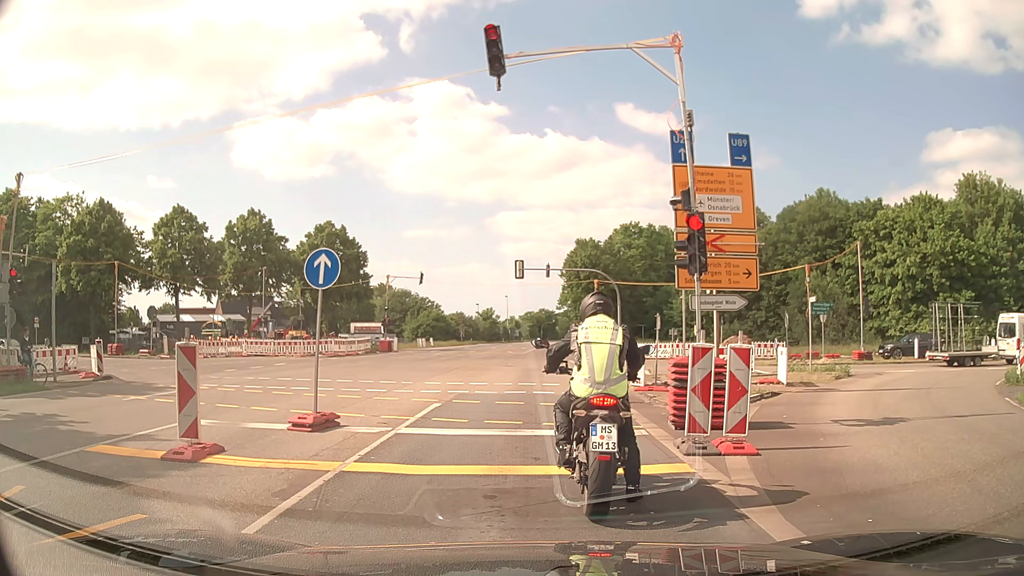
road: primary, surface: asphalt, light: Day
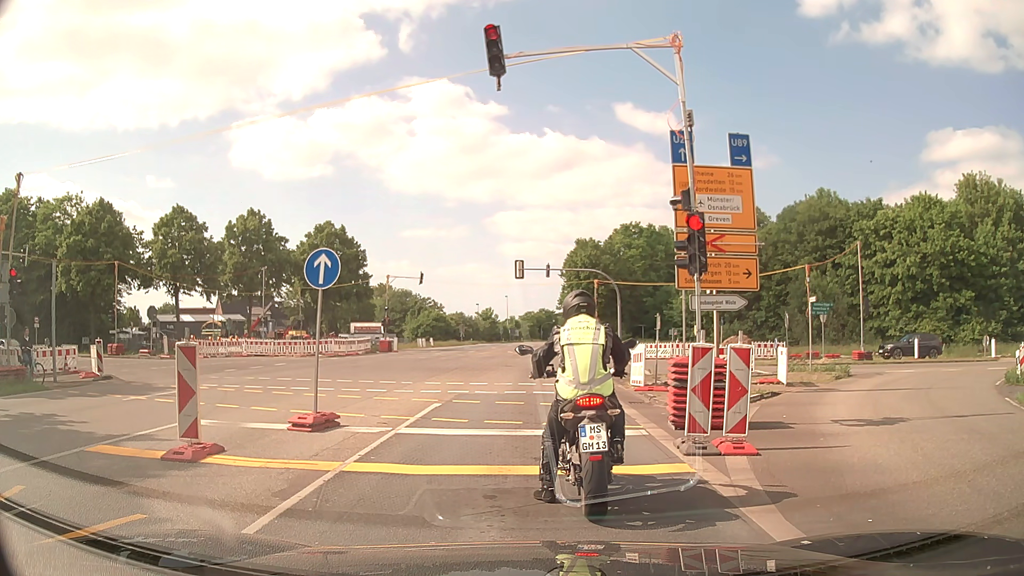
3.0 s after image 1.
(0.0, 0.0) m; 0°
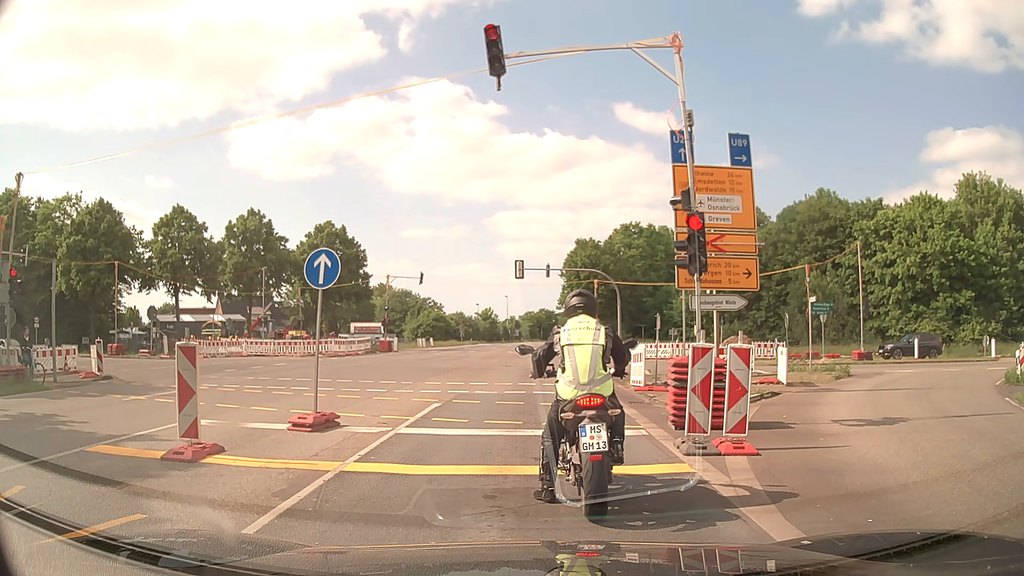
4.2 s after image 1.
(0.0, 0.0) m; 0°
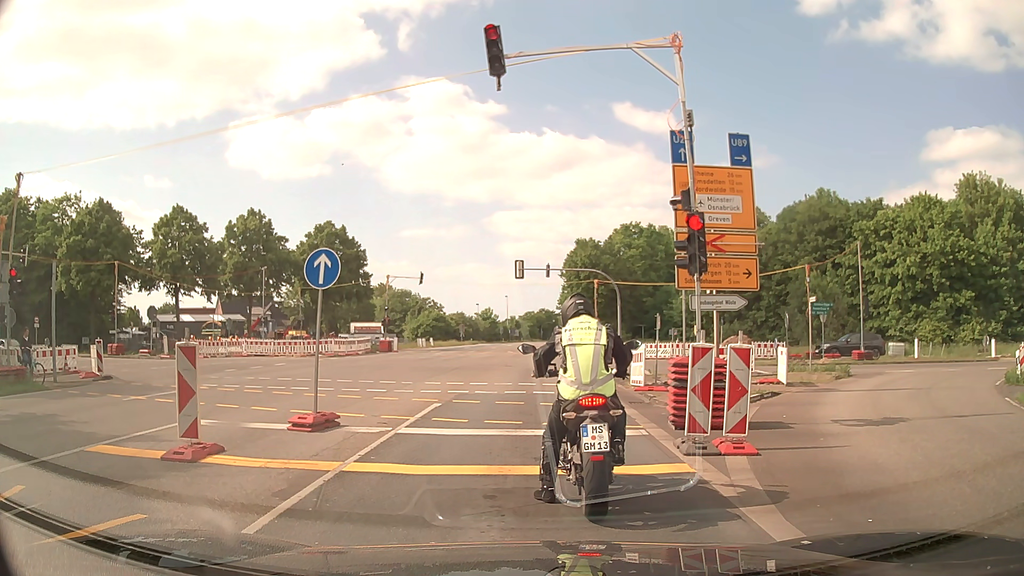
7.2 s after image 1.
(0.0, 0.0) m; 0°
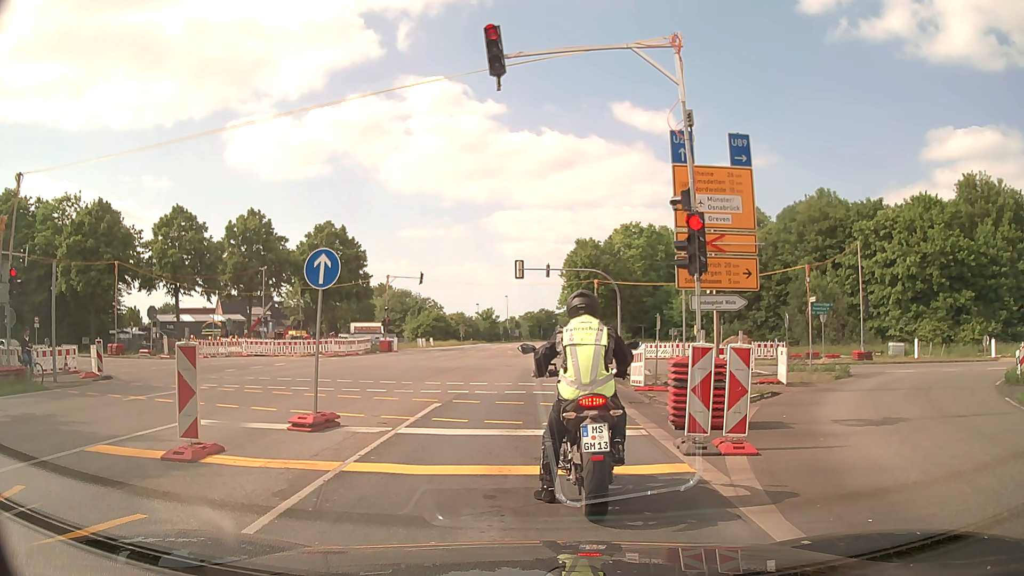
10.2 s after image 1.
(0.0, 0.0) m; 0°
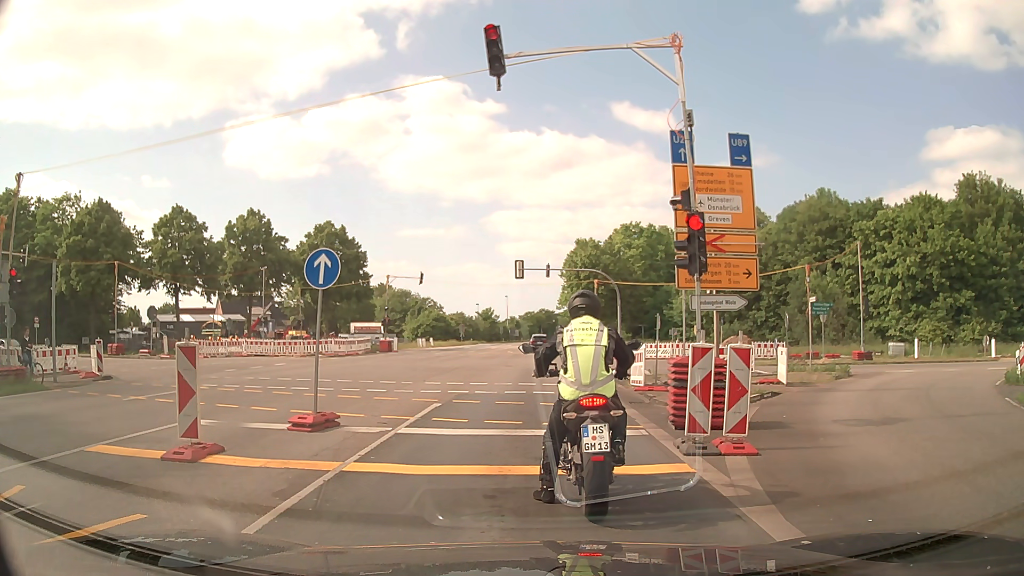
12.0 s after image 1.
(0.0, 0.0) m; 0°
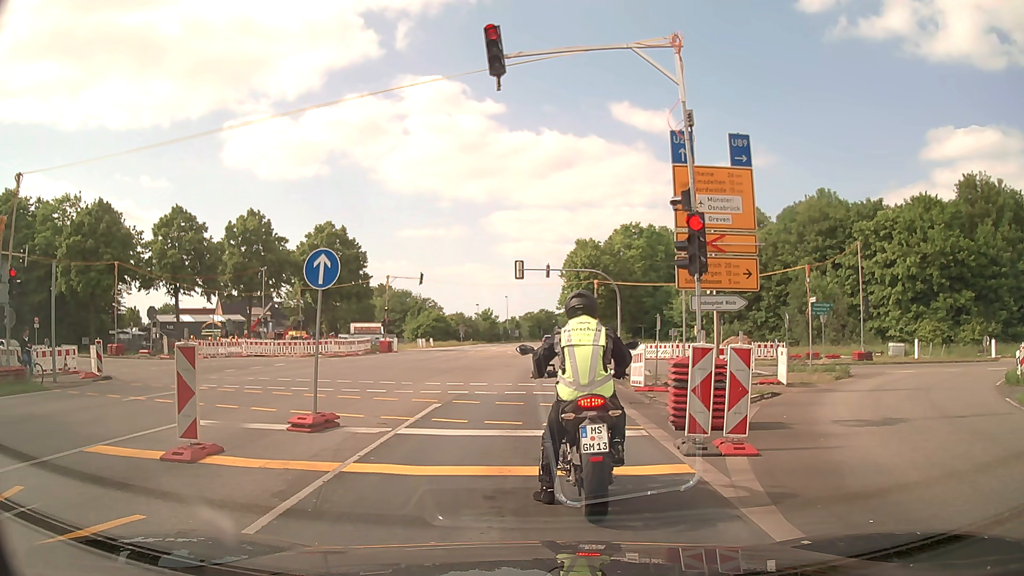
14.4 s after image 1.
(0.0, 0.0) m; 0°
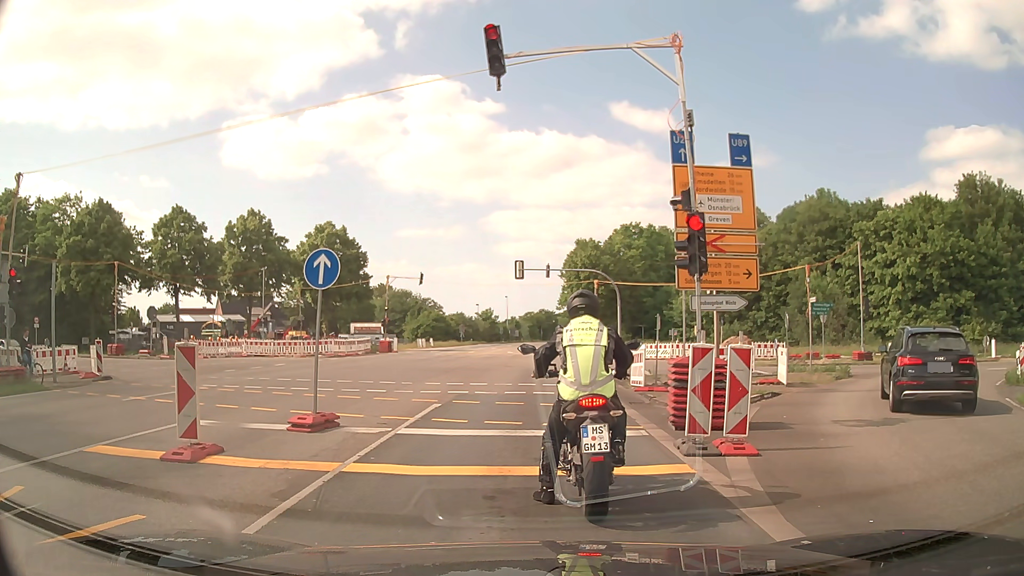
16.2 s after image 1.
(0.0, 0.0) m; 0°
